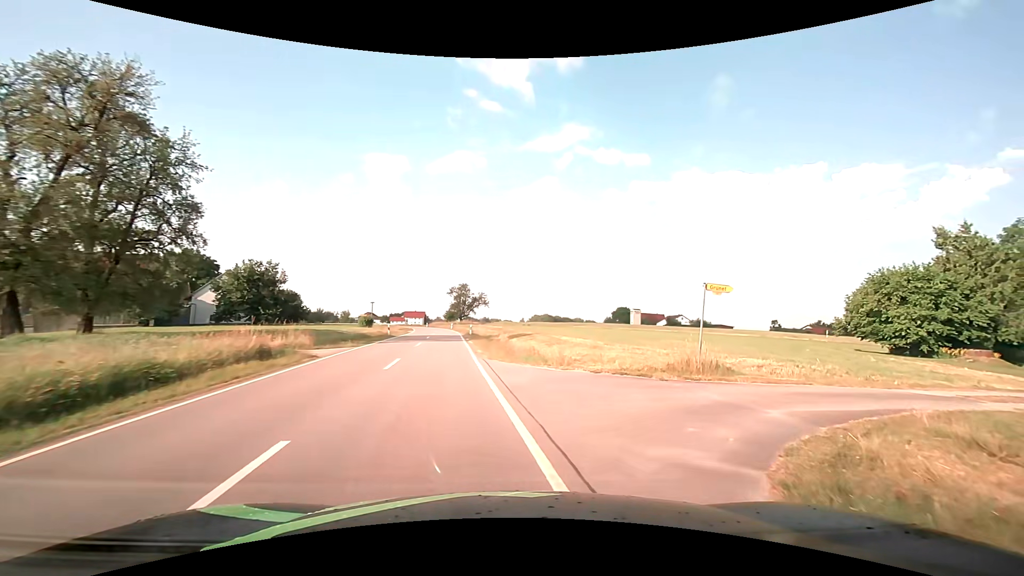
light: Day
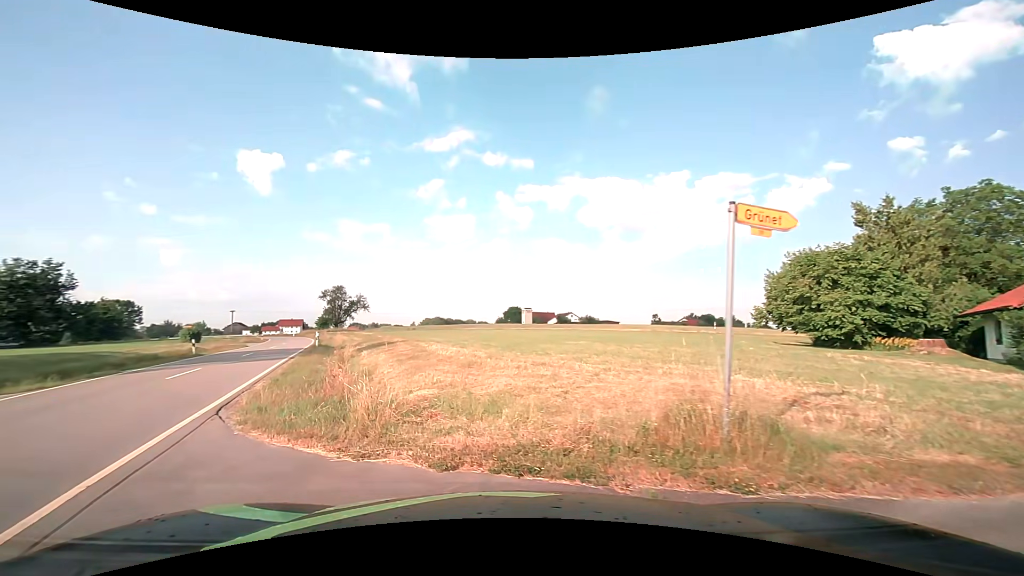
(+1.7, +8.5) m; +14°
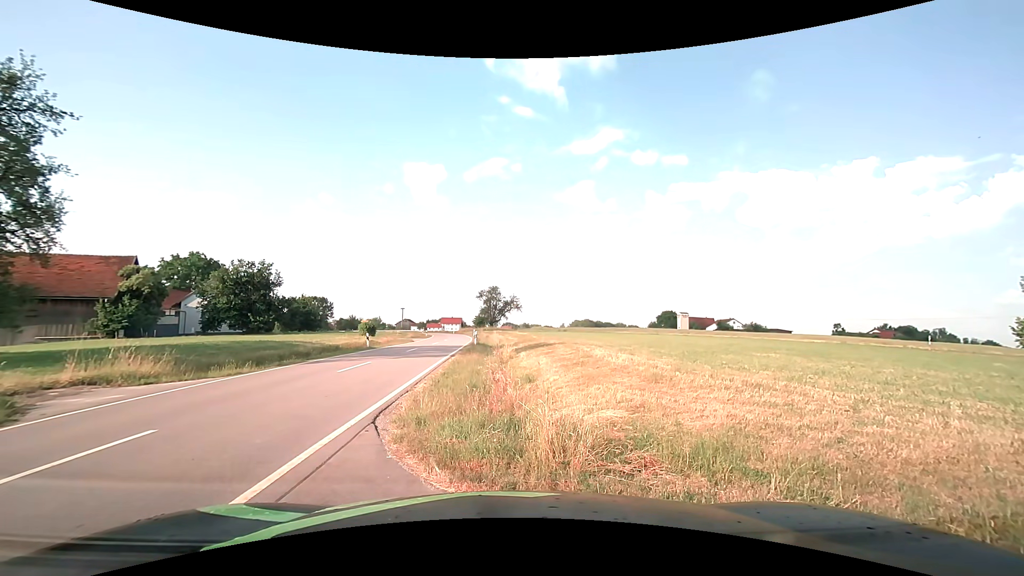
(-0.3, +2.0) m; -15°
(-4, +9) (-5, +19) (-6, +29) (-6, +39) (-7, +49) (-8, +59) (-9, +69) (-10, +79) (-12, +89) (-14, +98) m
